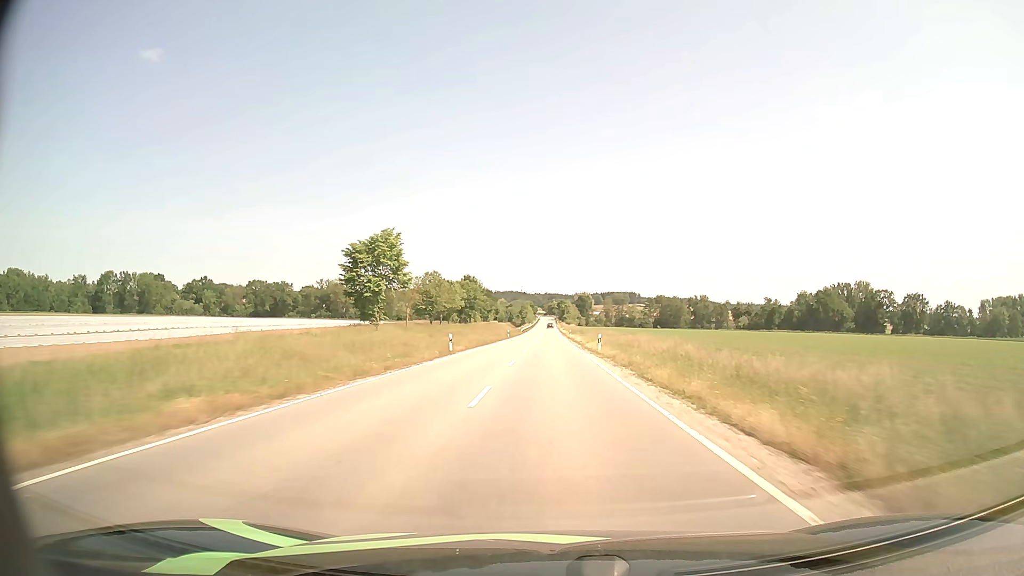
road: tertiary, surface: asphalt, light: Day
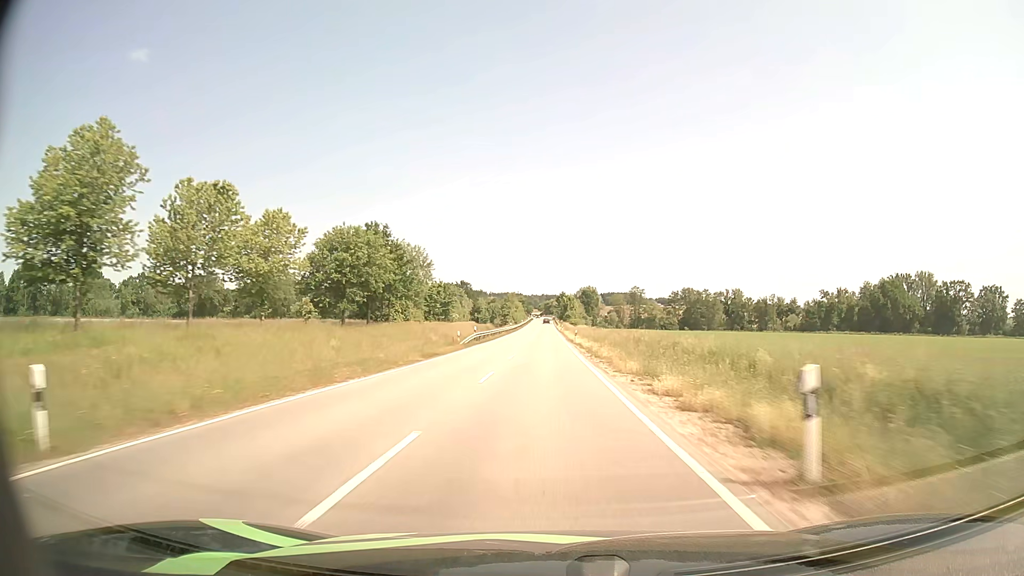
(+0.6, +80.1) m; 0°
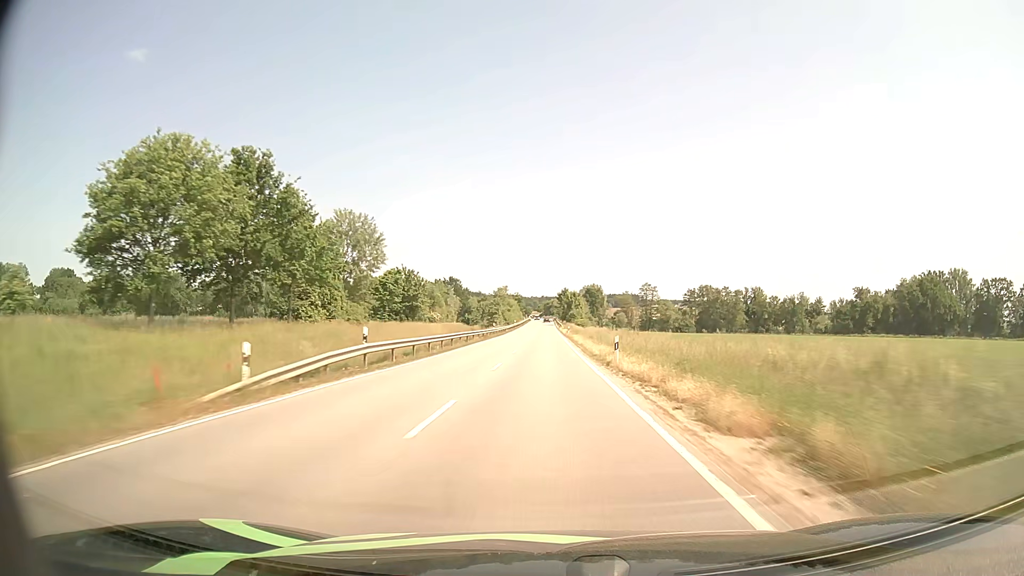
(0.0, +33.0) m; 0°
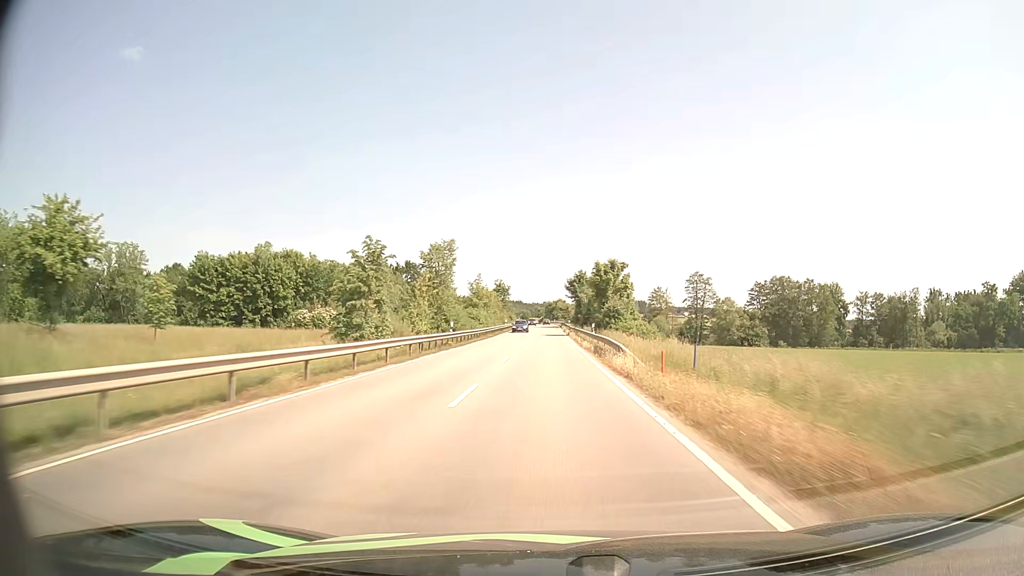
(-0.3, +82.1) m; 0°
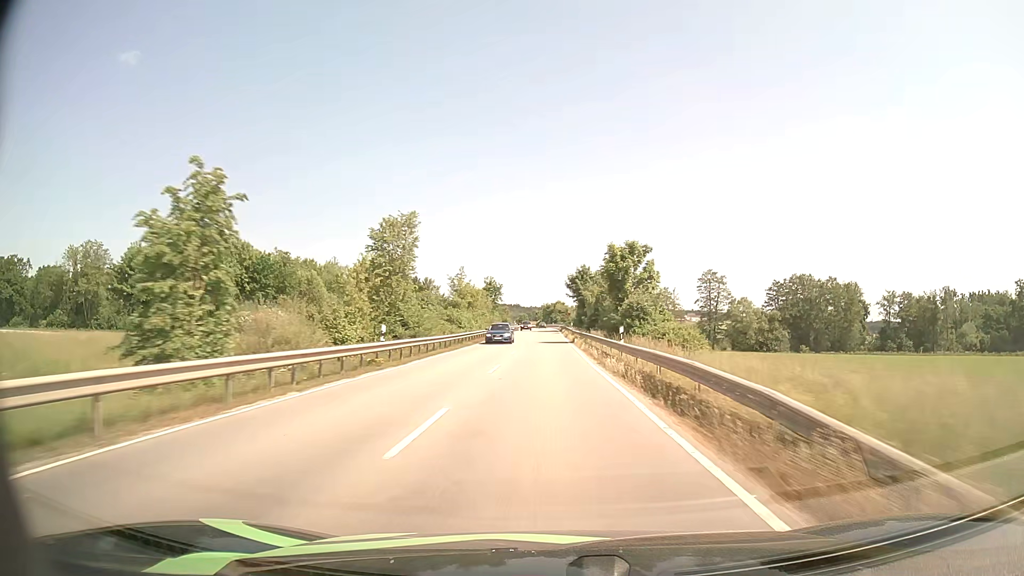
(+0.1, +16.2) m; 0°
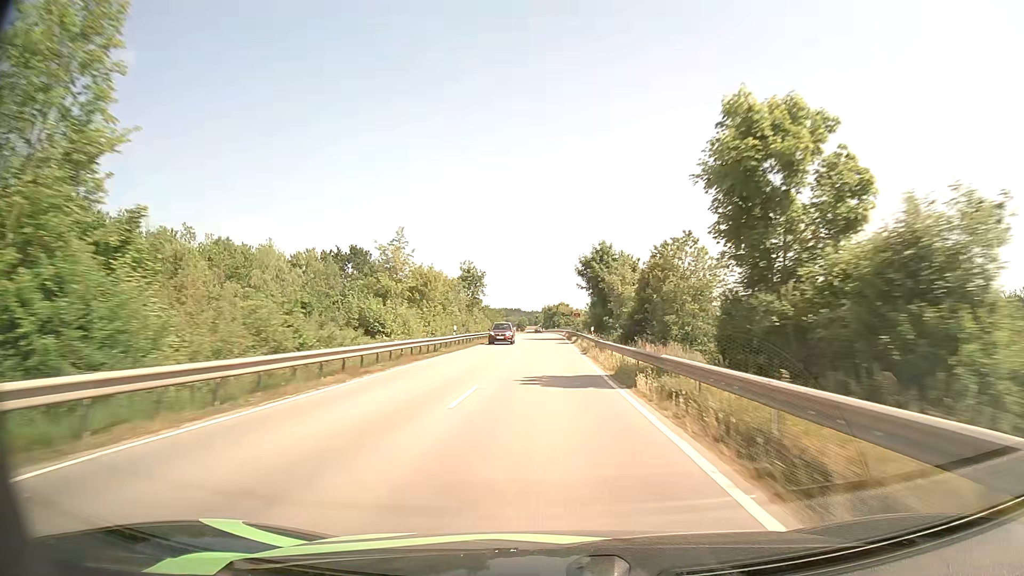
(0.0, +32.1) m; 0°
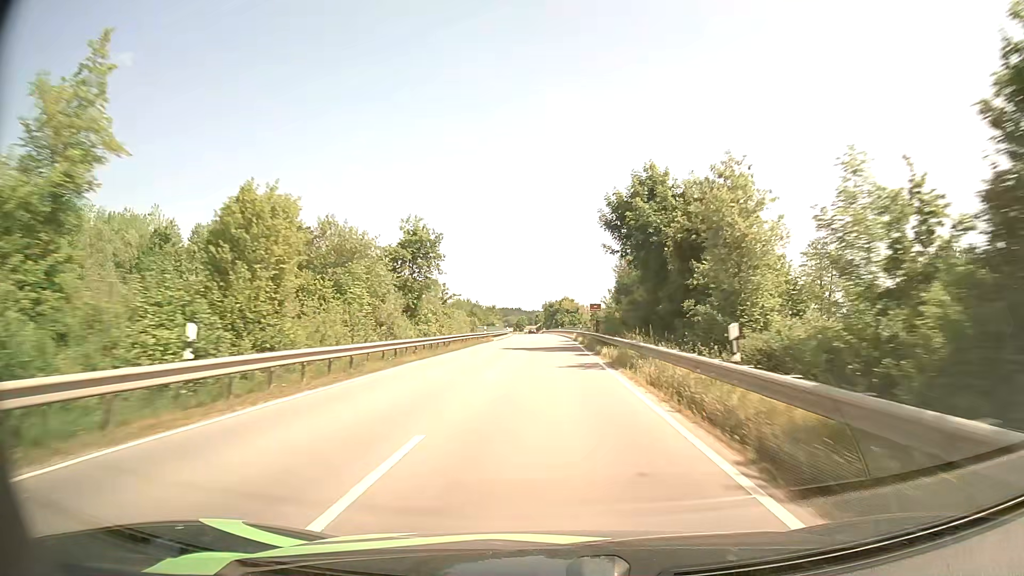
(-0.1, +31.5) m; 0°
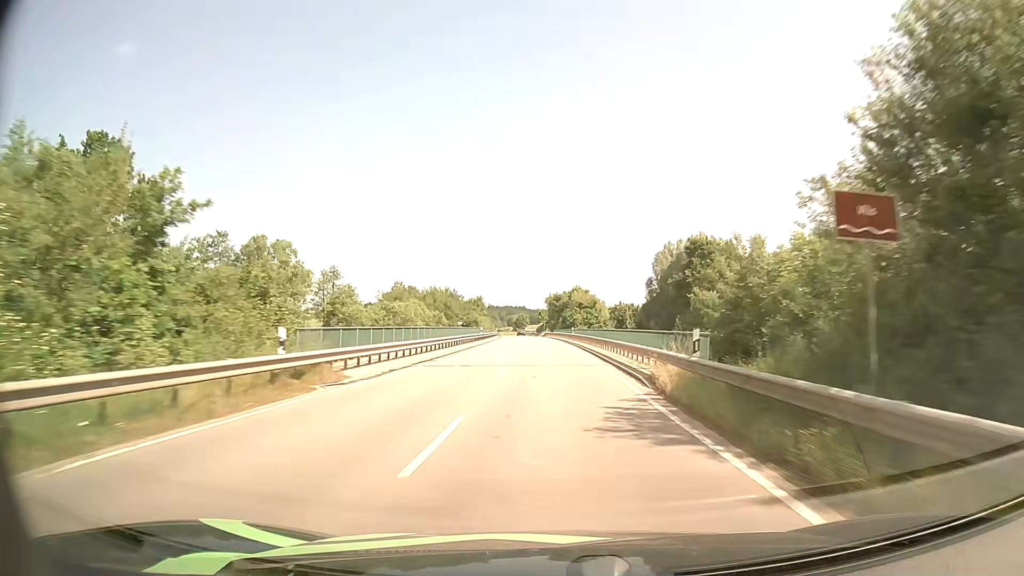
(-0.1, +46.4) m; -1°
(0, +10) (0, +20) (0, +30) (0, +40) (-1, +50) (-1, +60) (-1, +70) (-1, +80) (-2, +90) (-2, +100) m
